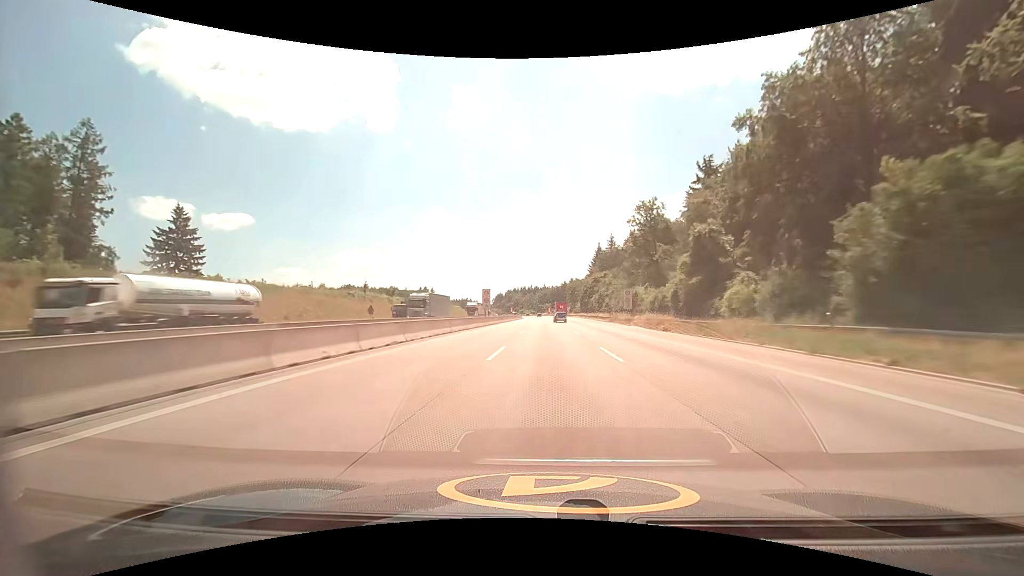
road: motorway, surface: asphalt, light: Day
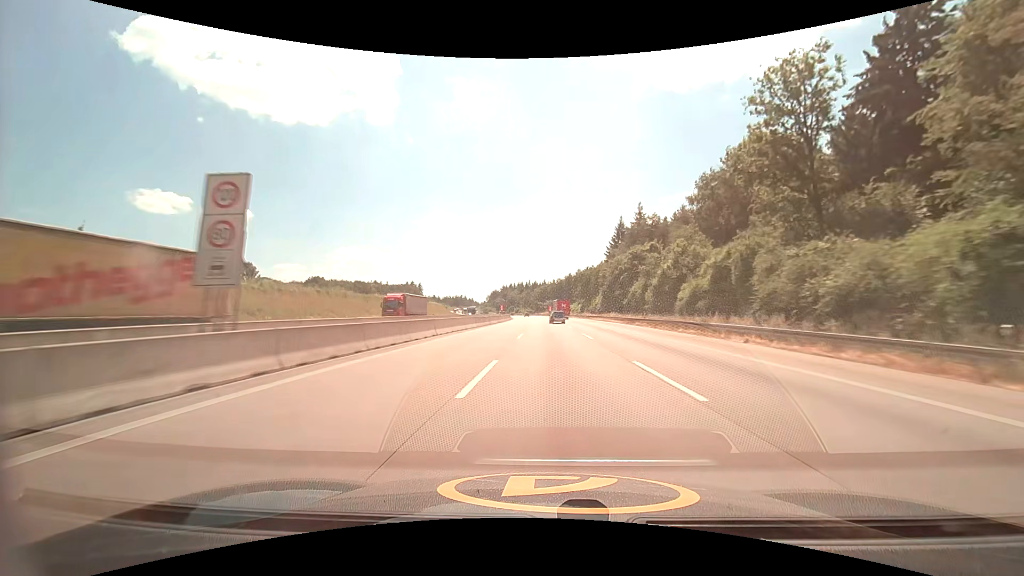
(0.0, +60.0) m; 0°
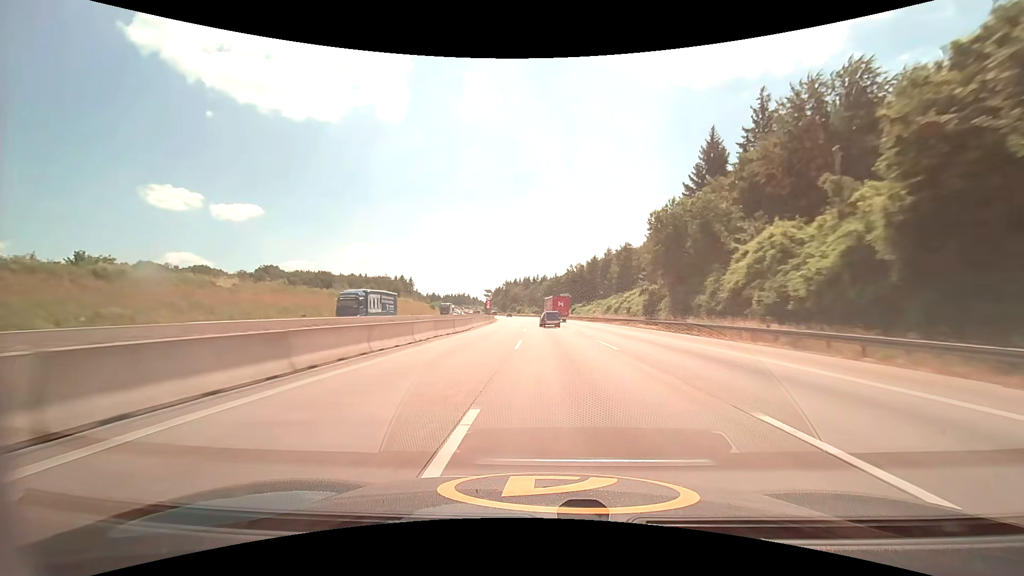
(-0.2, +78.4) m; -1°
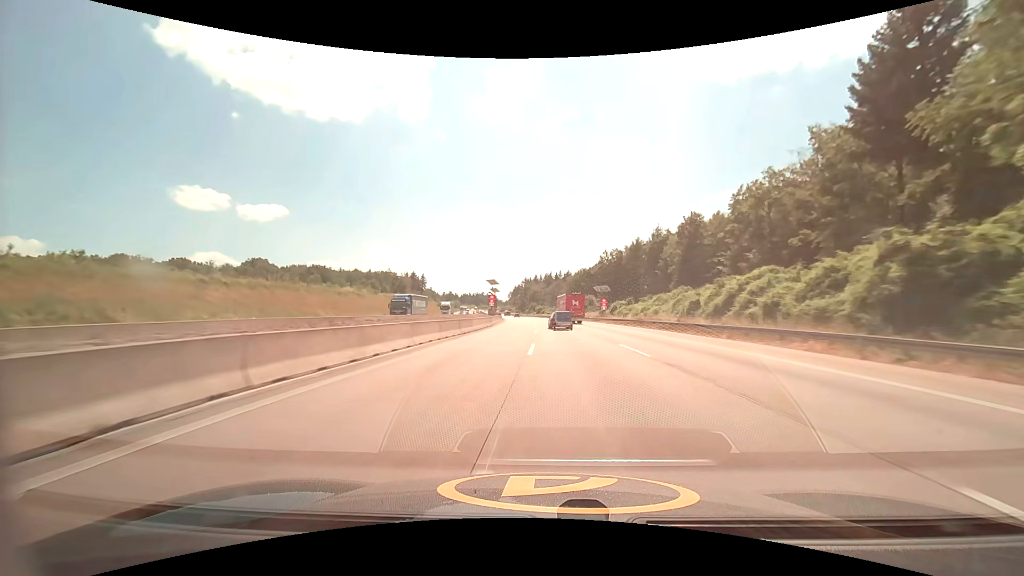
(-0.8, +38.7) m; -3°
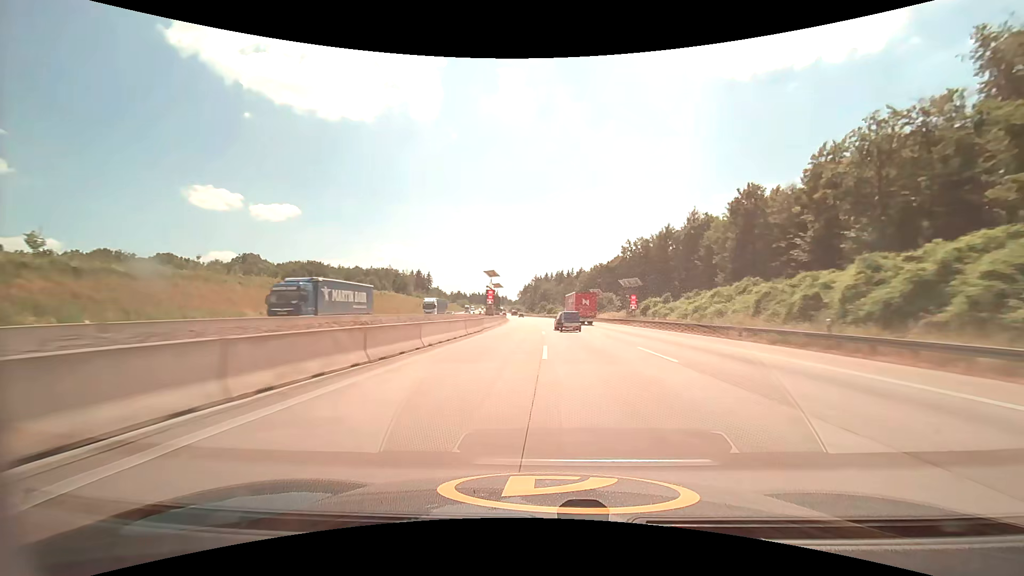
(-0.2, +19.4) m; -1°
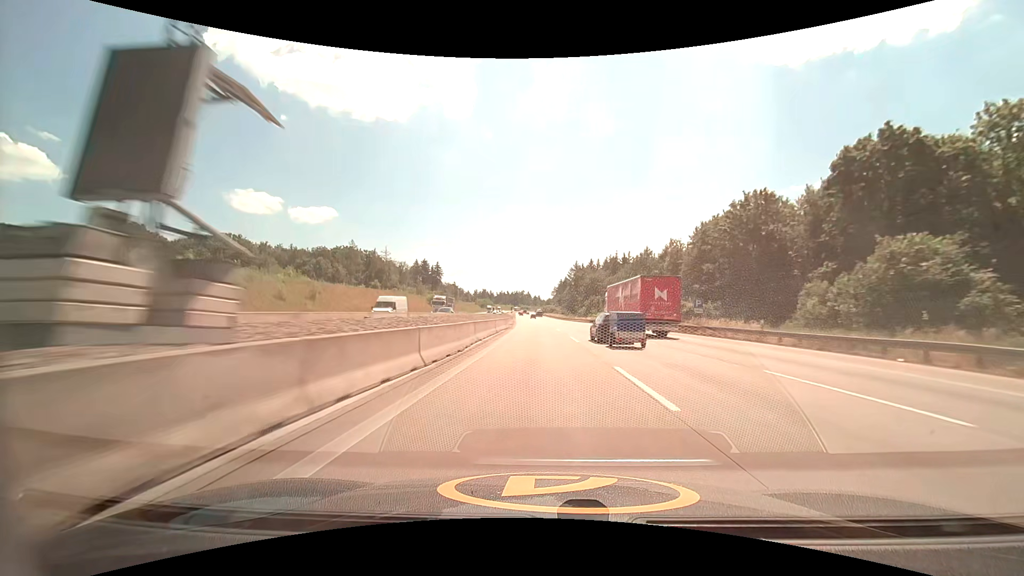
(-3.8, +97.5) m; -4°
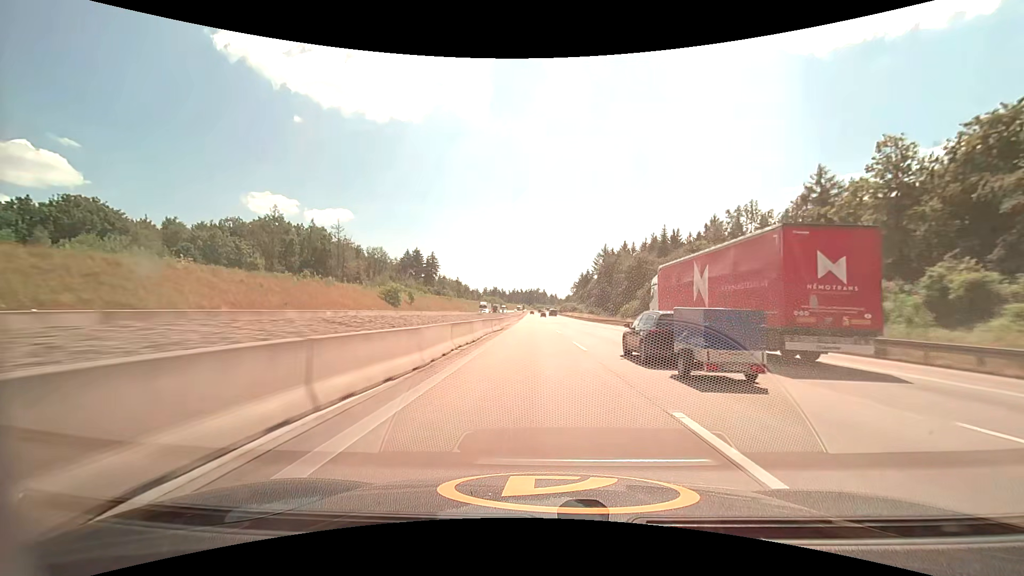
(-0.8, +60.2) m; -2°
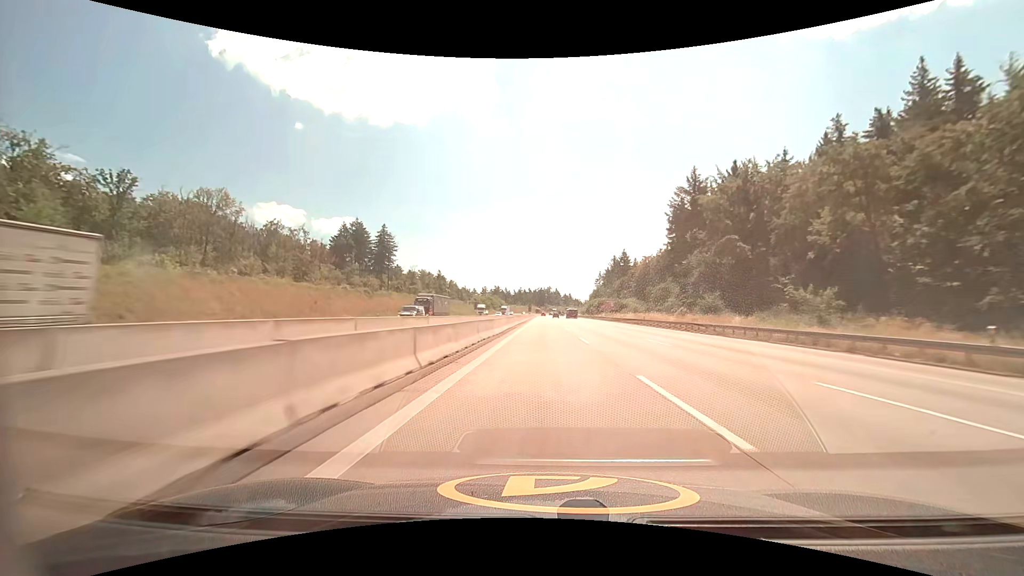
(-2.0, +103.5) m; -1°
(0, +10) (0, +20) (0, +30) (0, +40) (0, +50) (0, +60) (0, +70) (0, +80) (0, +90) (0, +100) m
